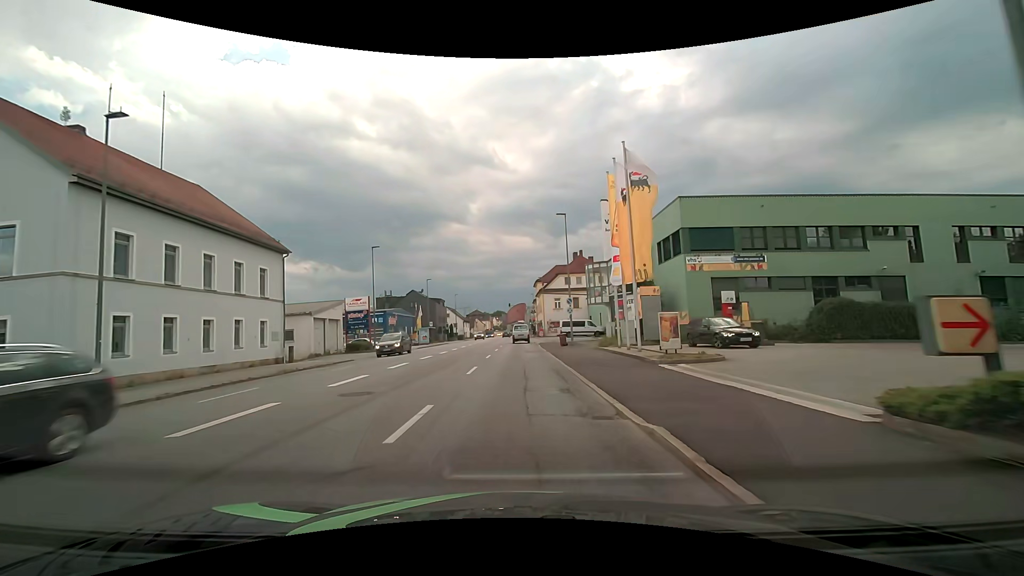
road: tertiary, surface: asphalt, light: Day
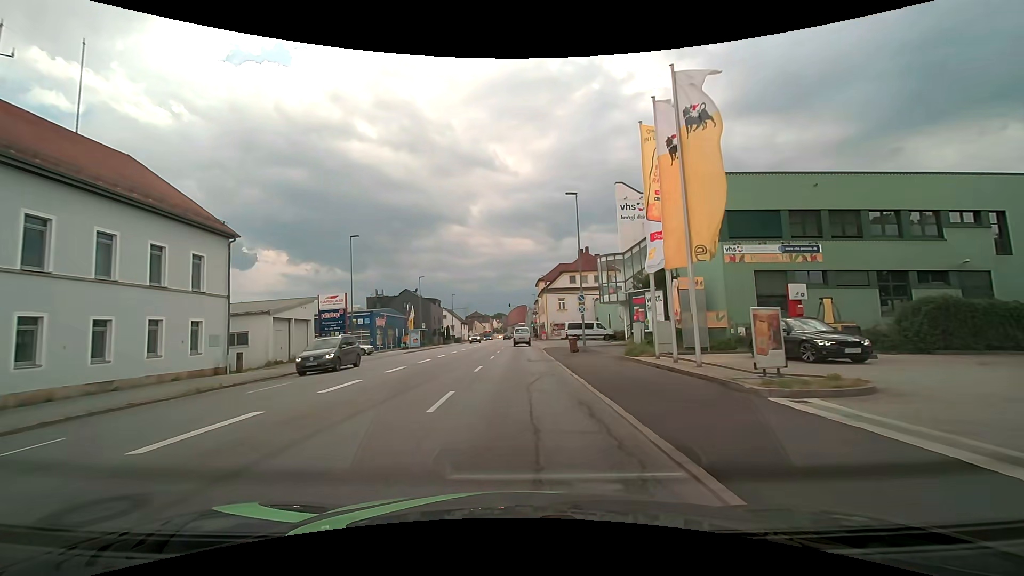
(0.0, +6.7) m; 0°
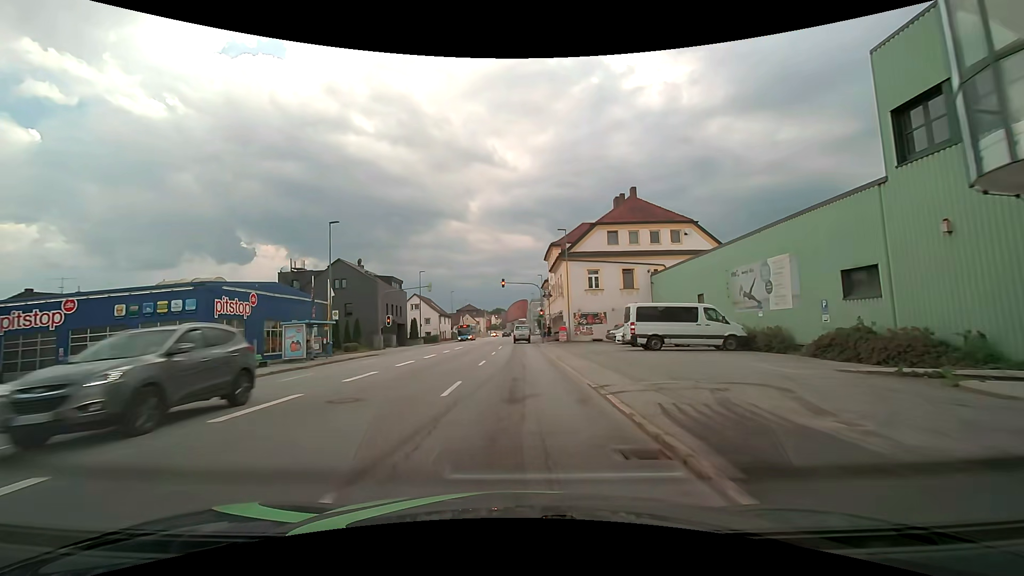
(-0.1, +34.5) m; -1°
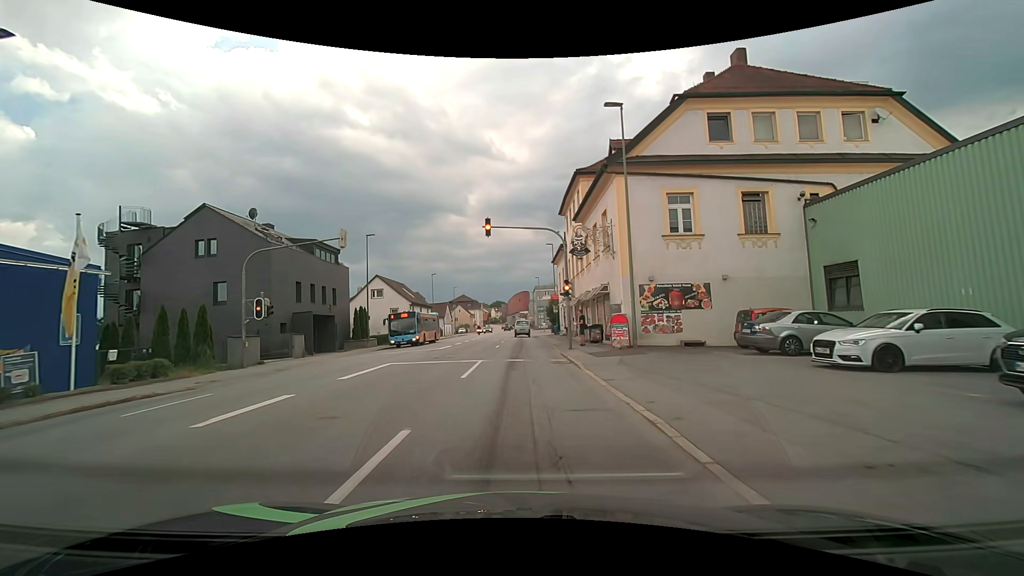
(+0.2, +24.2) m; 0°
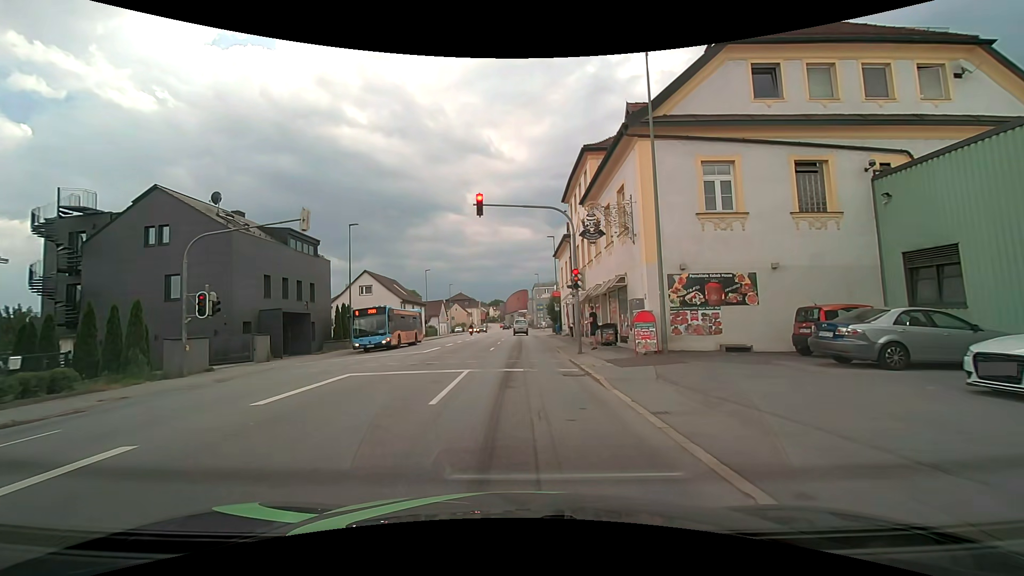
(0.0, +4.0) m; 0°
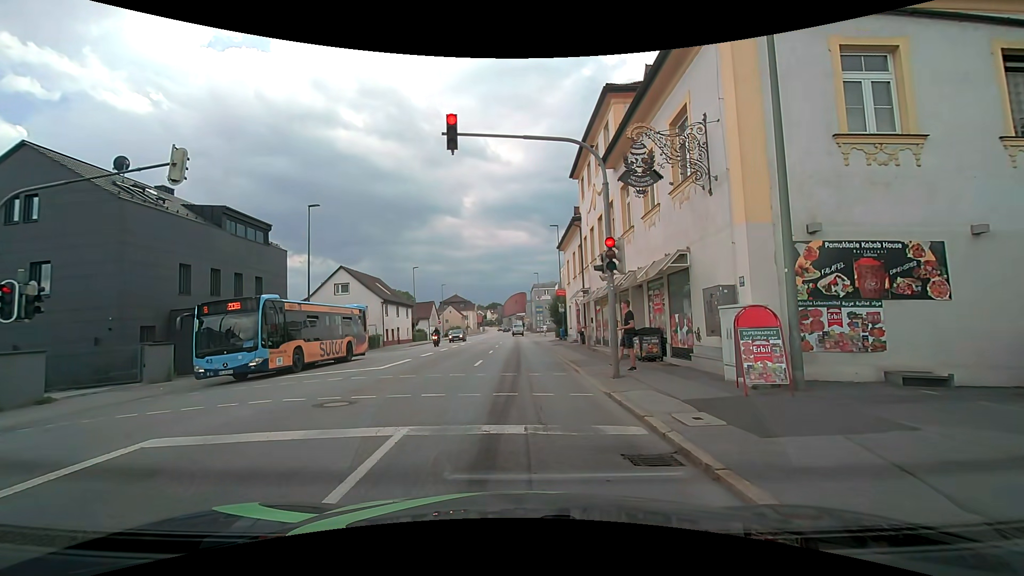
(0.0, +7.0) m; +1°
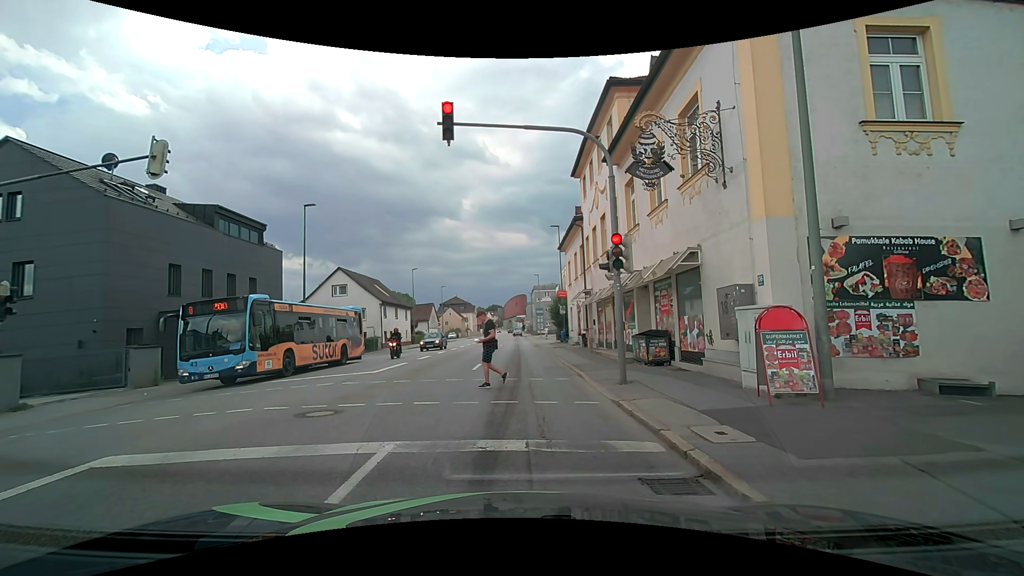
(0.0, +0.8) m; 0°
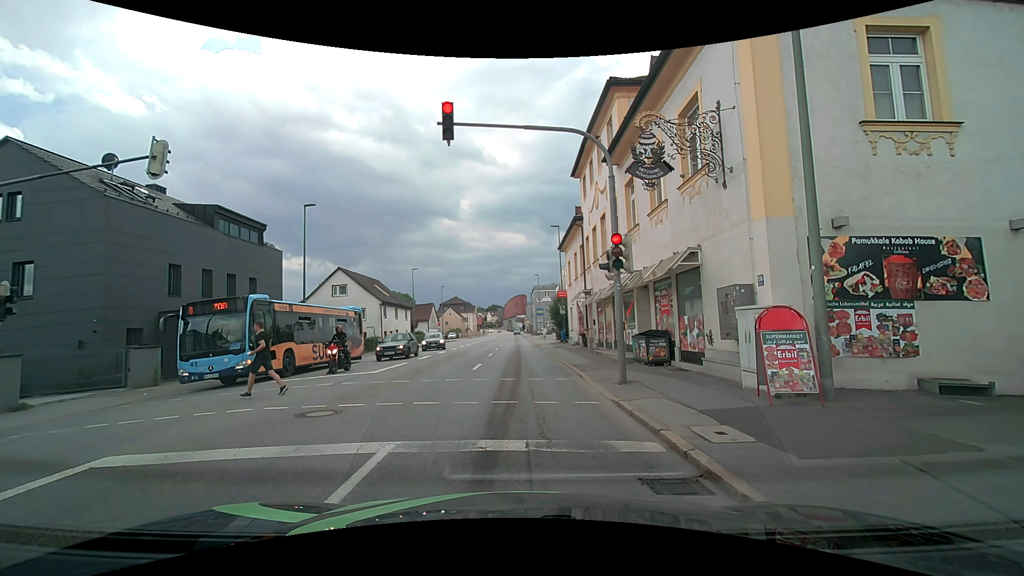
(0.0, 0.0) m; 0°
(0, +10) (0, +20) (0, +30) (0, +40) (-1, +50) (-1, +60) (-1, +70) (-1, +80) (-1, +90) (-1, +100) m
